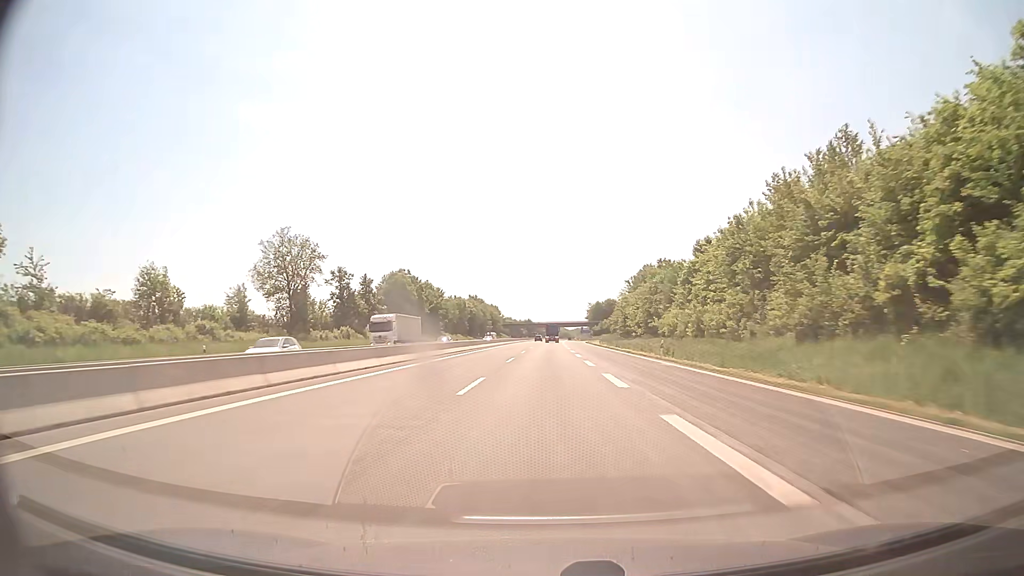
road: motorway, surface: asphalt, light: Day
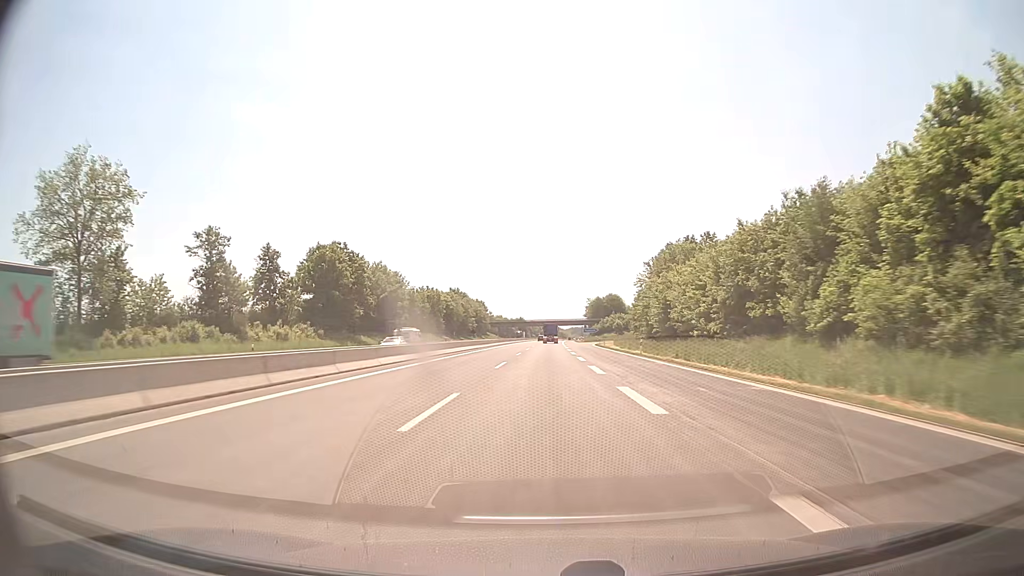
(+0.2, +41.7) m; +1°
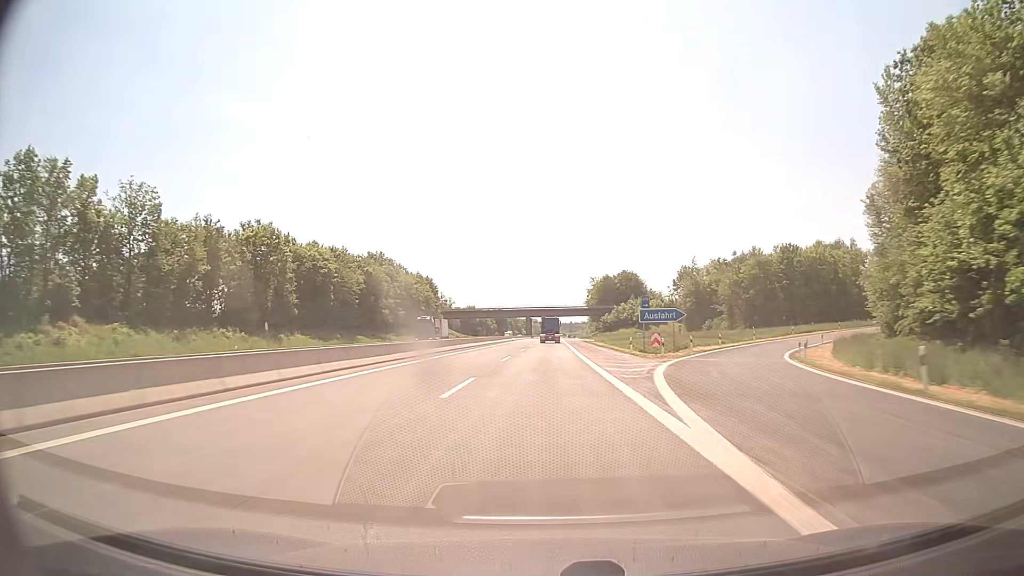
(+1.1, +103.0) m; +1°
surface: concrete
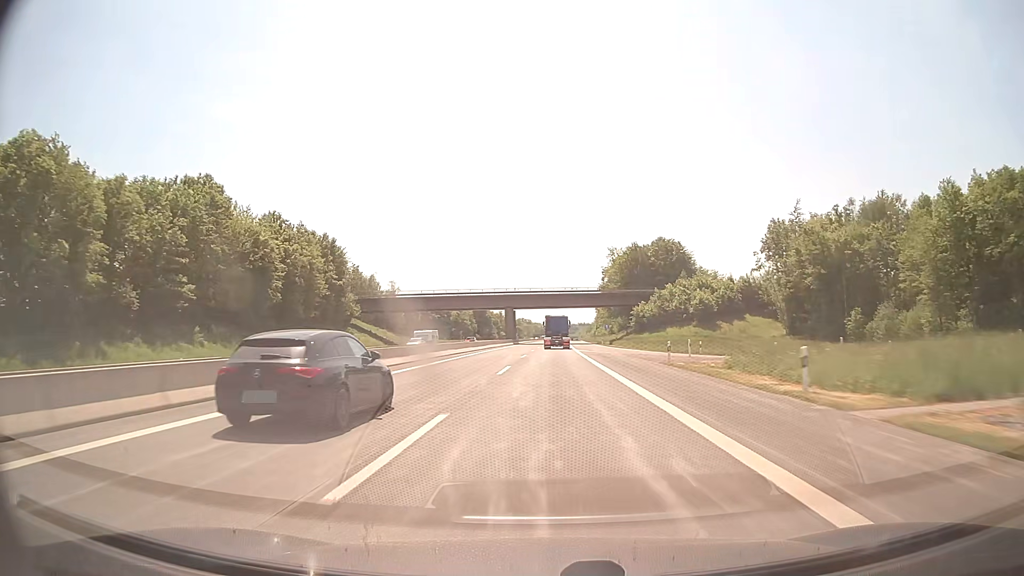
(+0.6, +80.0) m; +1°
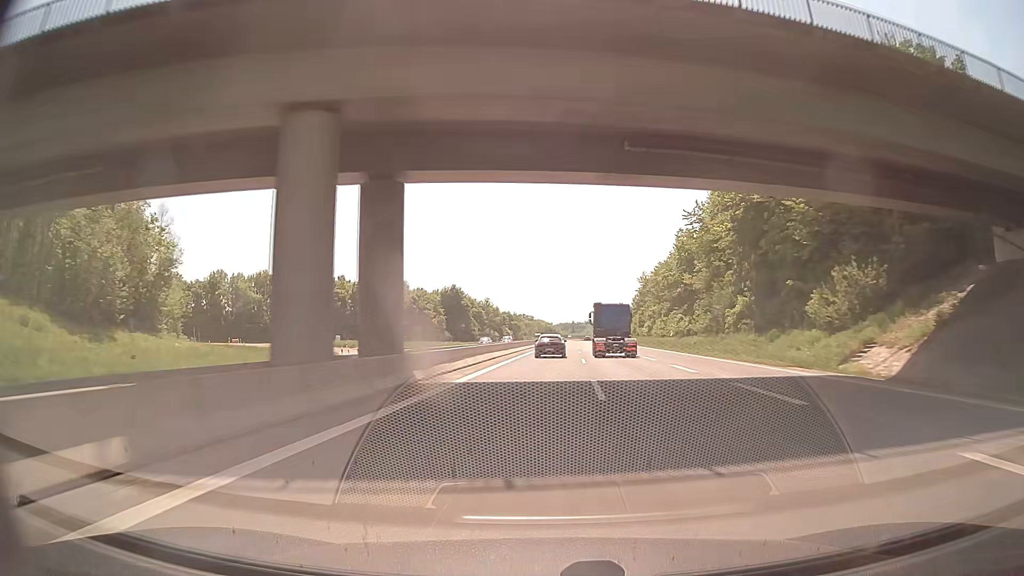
(-0.9, +101.8) m; 0°
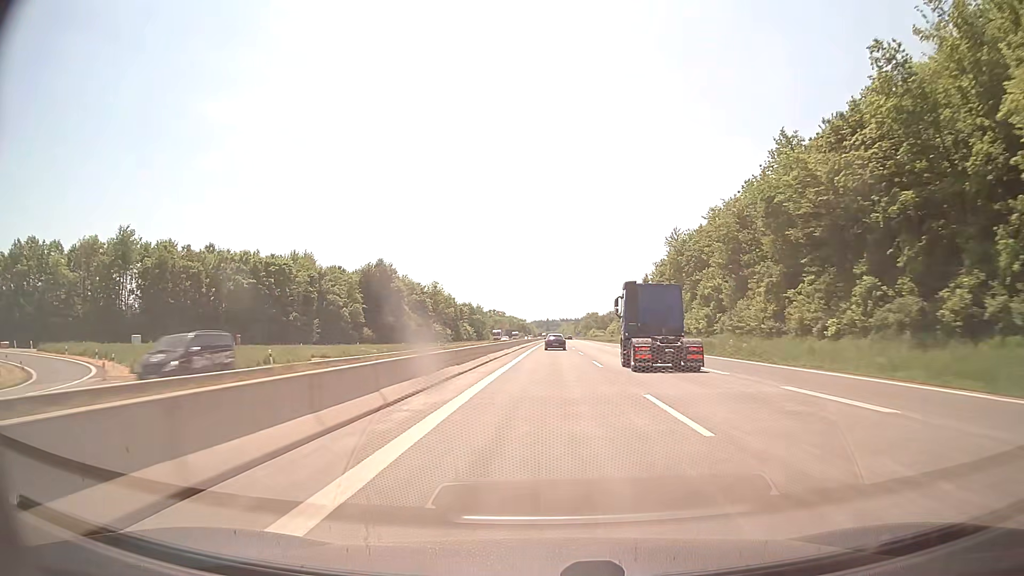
(+0.8, +61.8) m; +2°
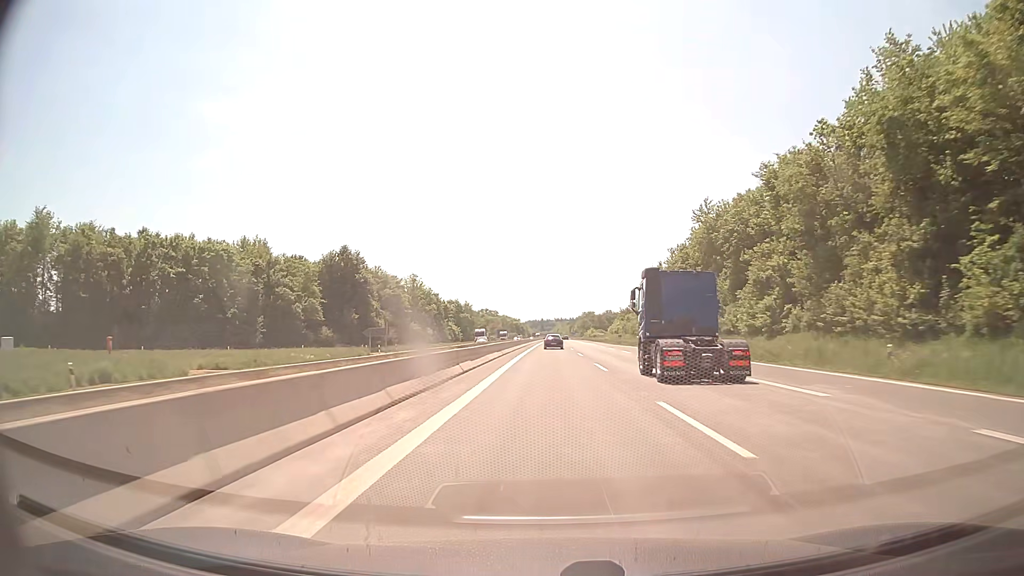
(+0.1, +20.7) m; +1°
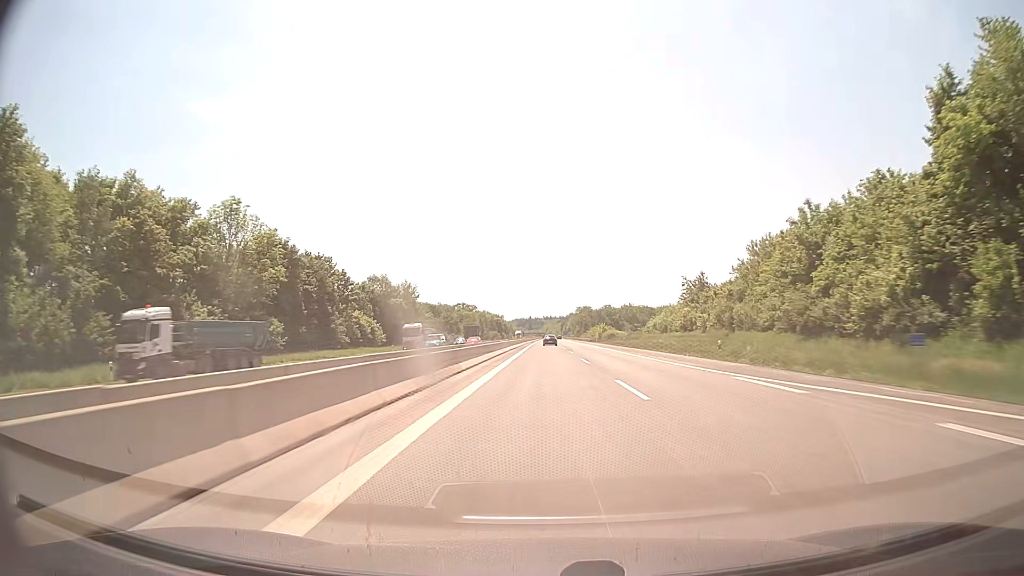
(+0.6, +82.9) m; +1°
(0, +10) (0, +20) (0, +30) (0, +40) (0, +50) (0, +60) (0, +70) (+1, +80) (+1, +90) (+1, +100) m
